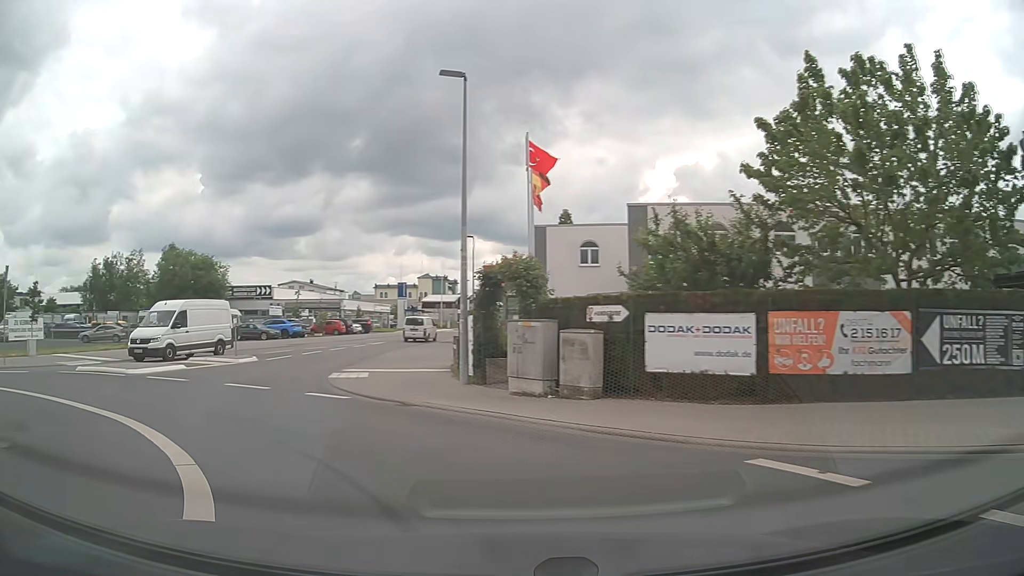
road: tertiary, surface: asphalt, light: Day
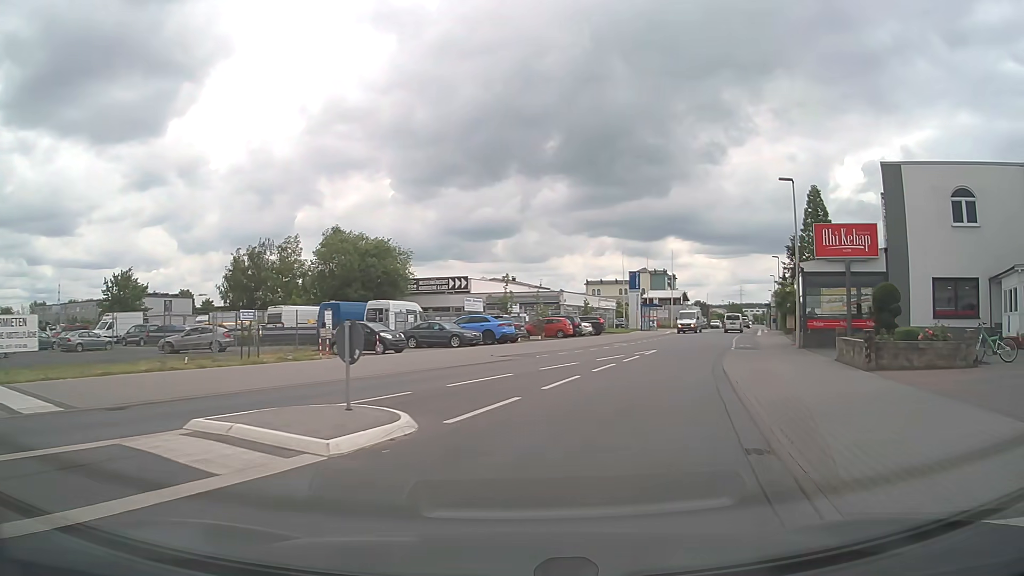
(-6.7, +18.6) m; -18°
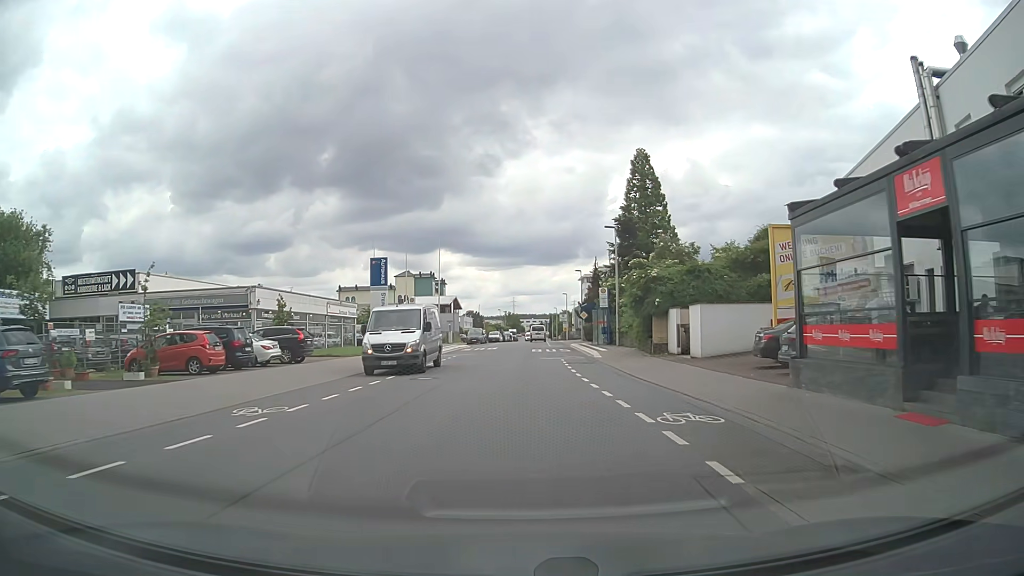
(+6.1, +26.8) m; +20°
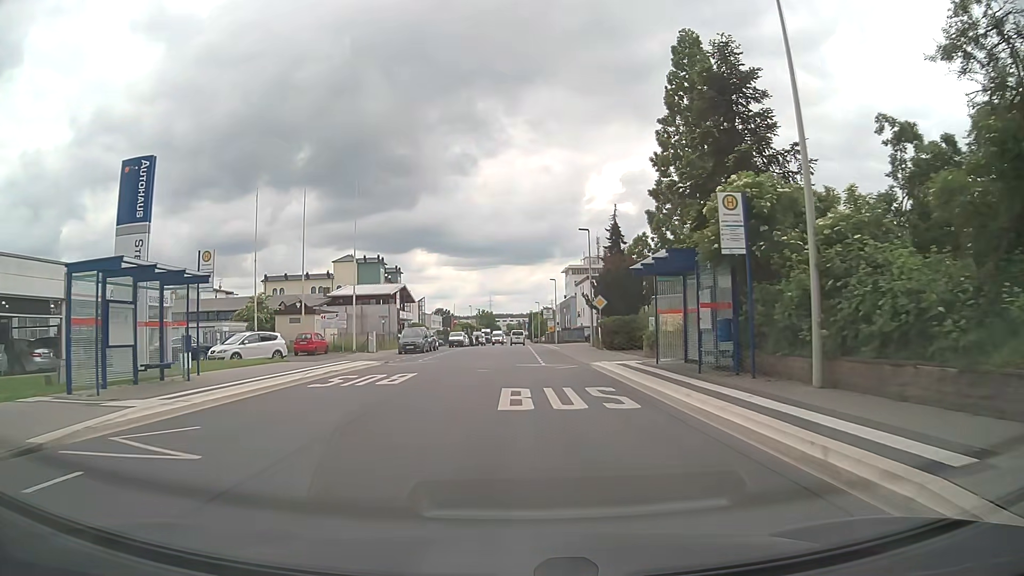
(+0.8, +31.0) m; +2°
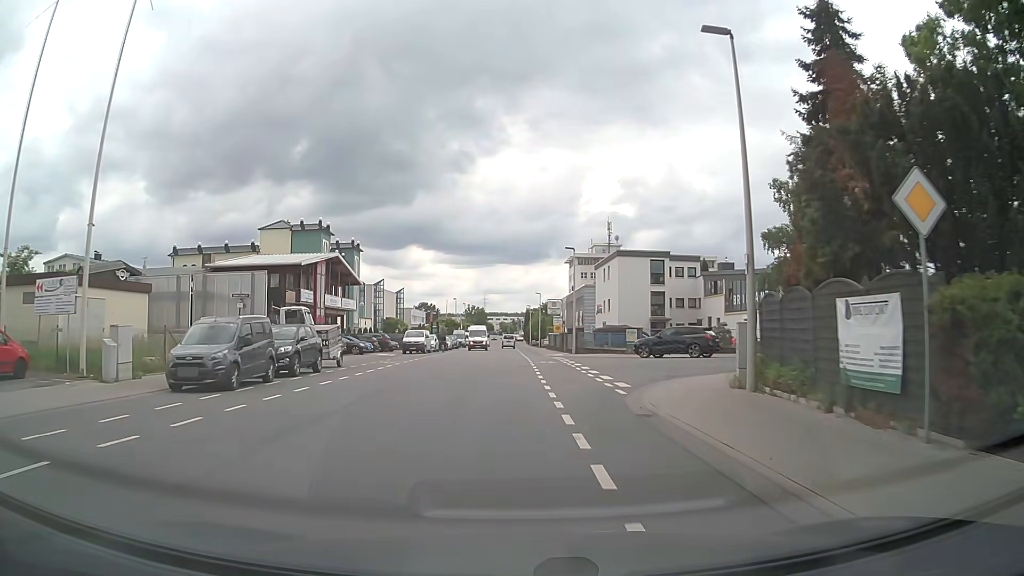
(0.0, +31.3) m; 0°
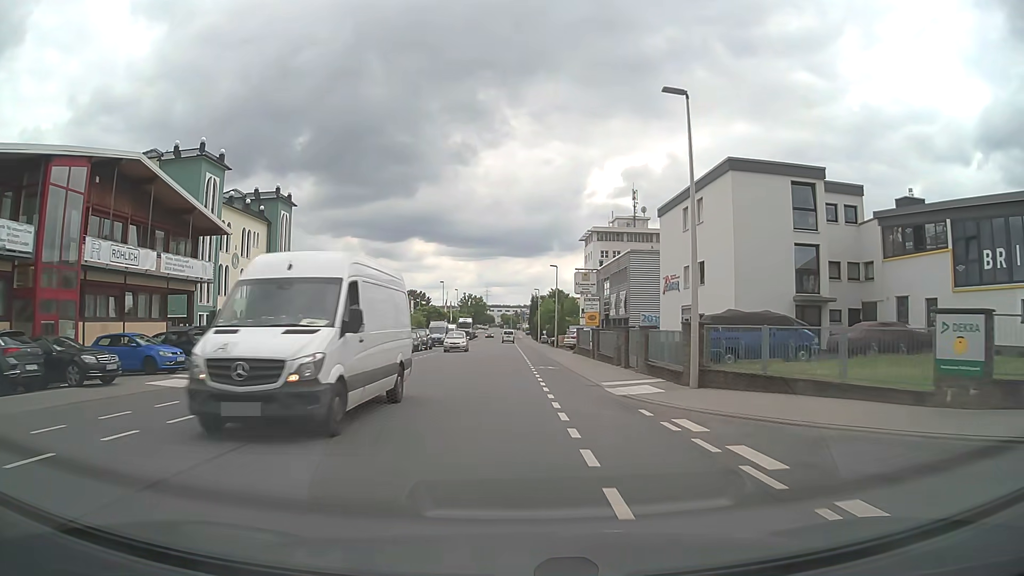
(-0.2, +32.4) m; 0°
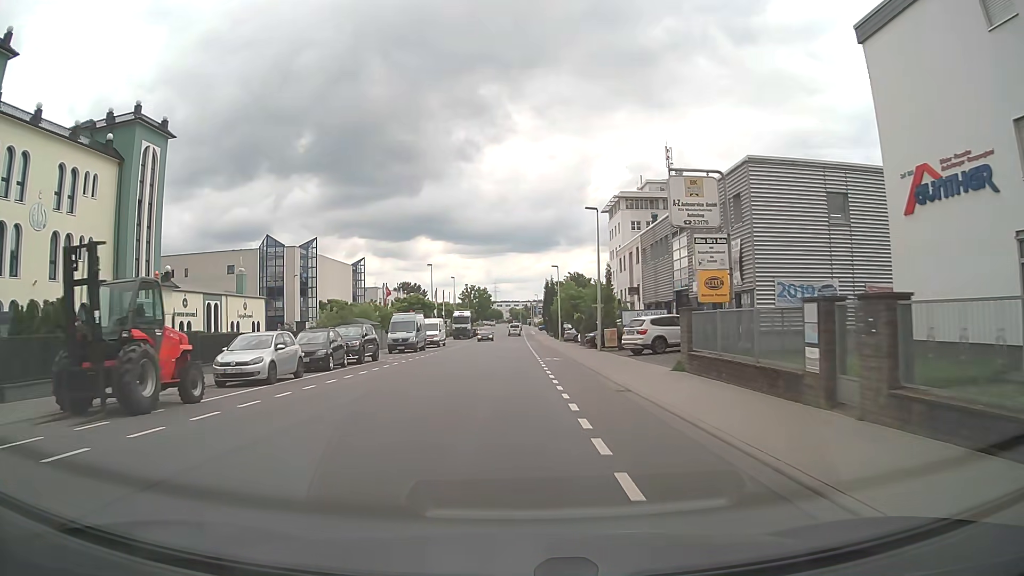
(-0.2, +27.3) m; -1°
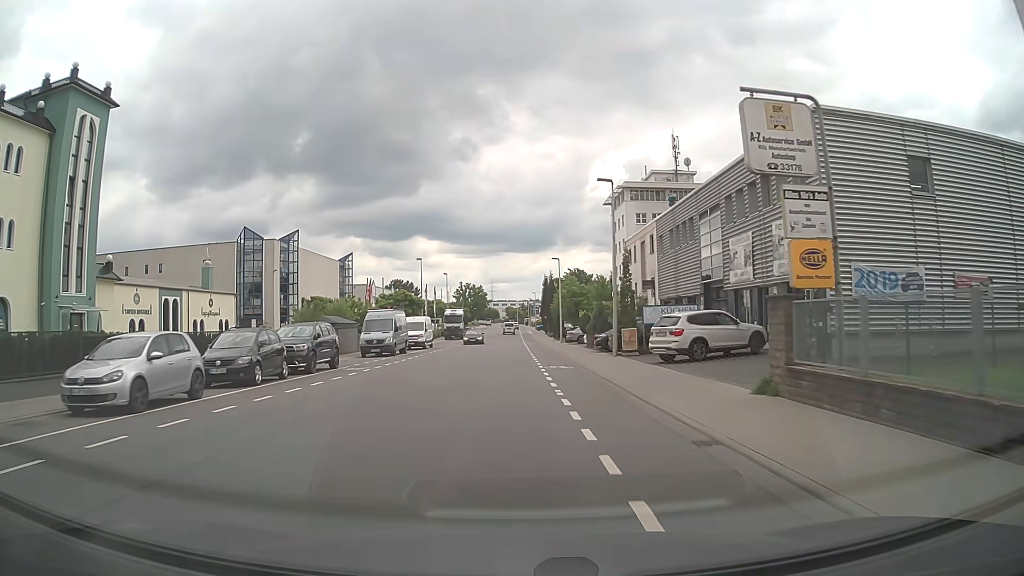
(0.0, +7.0) m; 0°
(0, +10) (0, +20) (0, +30) (0, +40) (0, +50) (0, +60) (0, +70) (-1, +80) (-1, +90) (-1, +100) m
